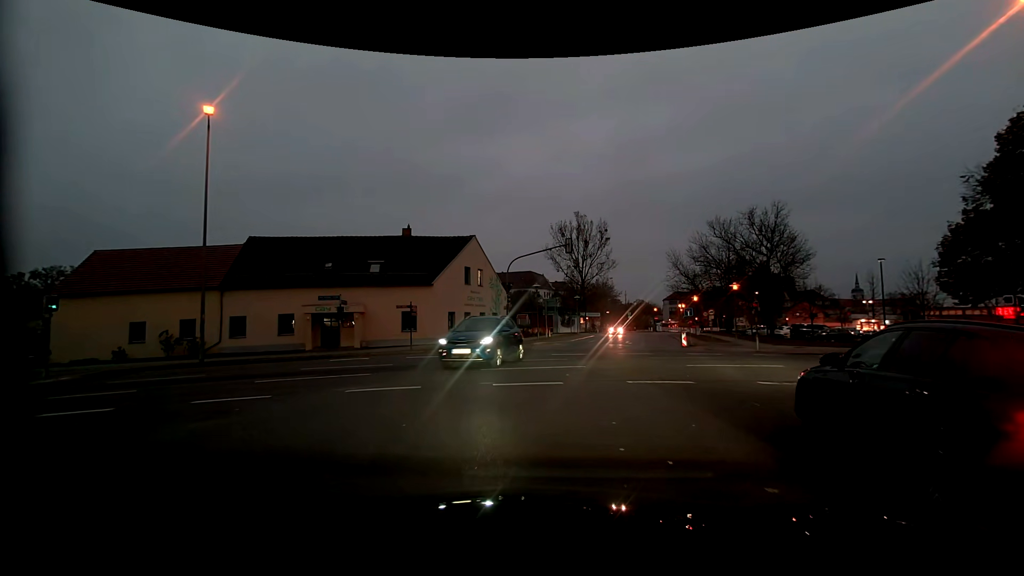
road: residential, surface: asphalt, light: Dusk
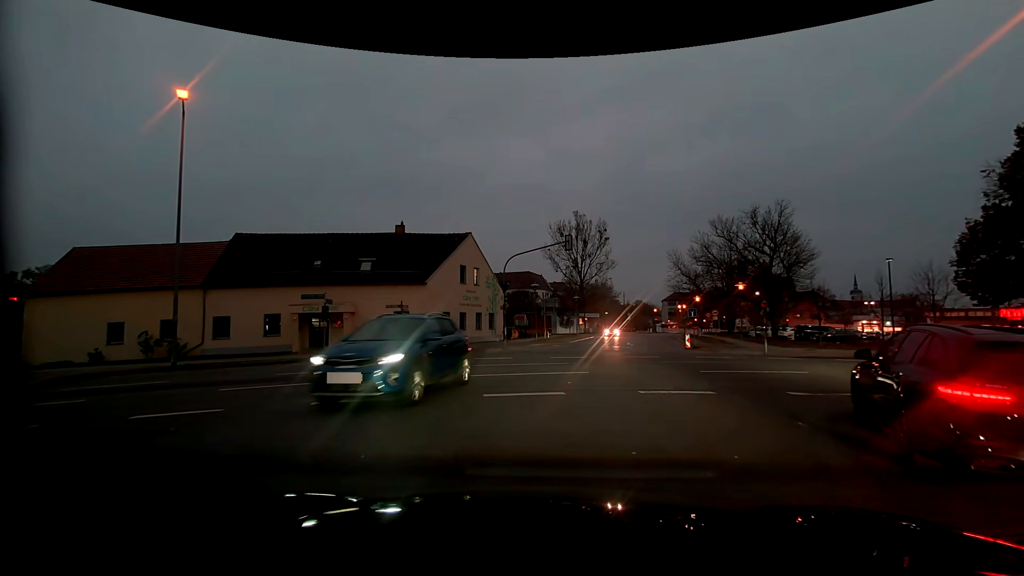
(0.0, +1.5) m; 0°
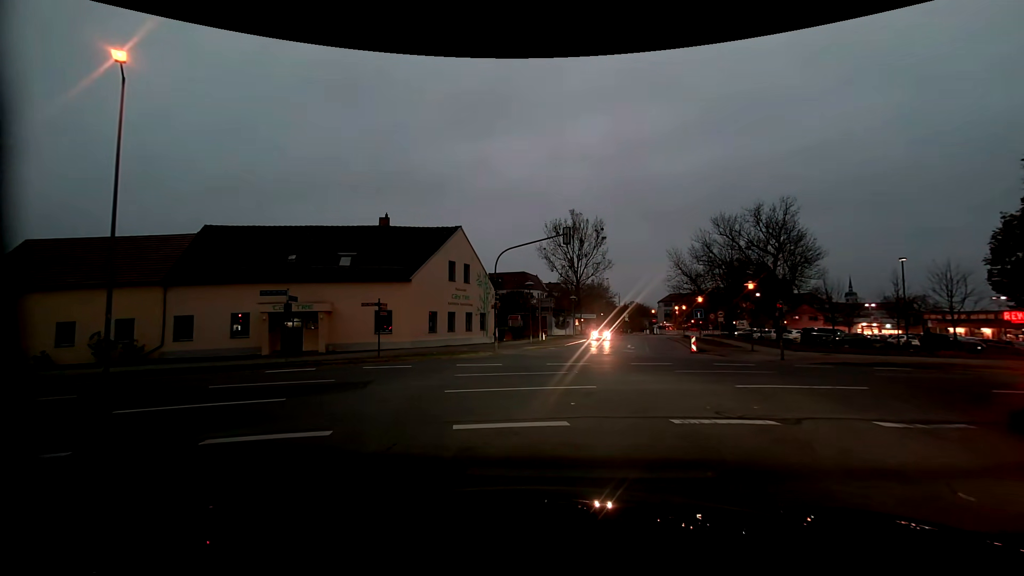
(0.0, +2.7) m; +2°
